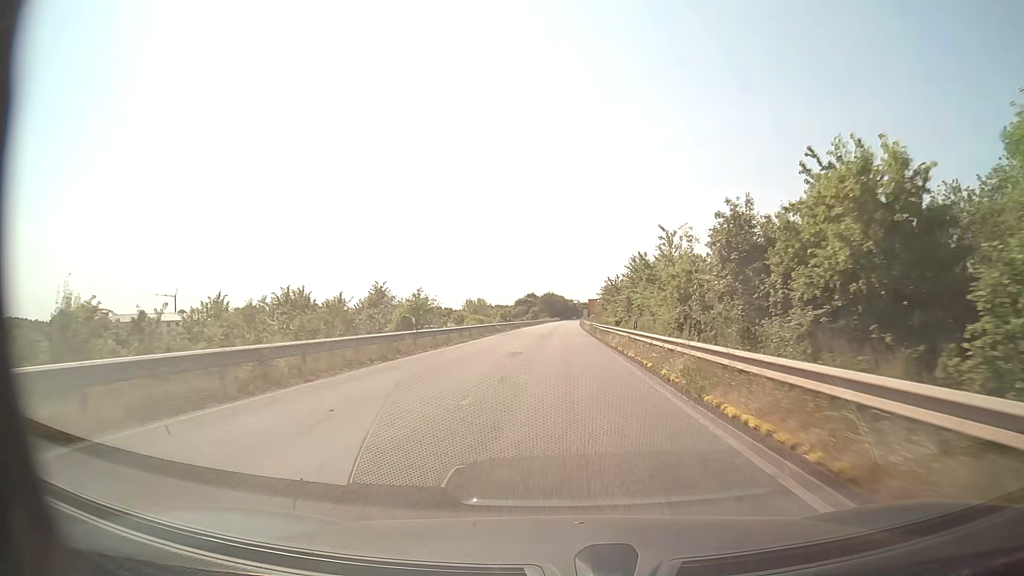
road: secondary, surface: asphalt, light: Day
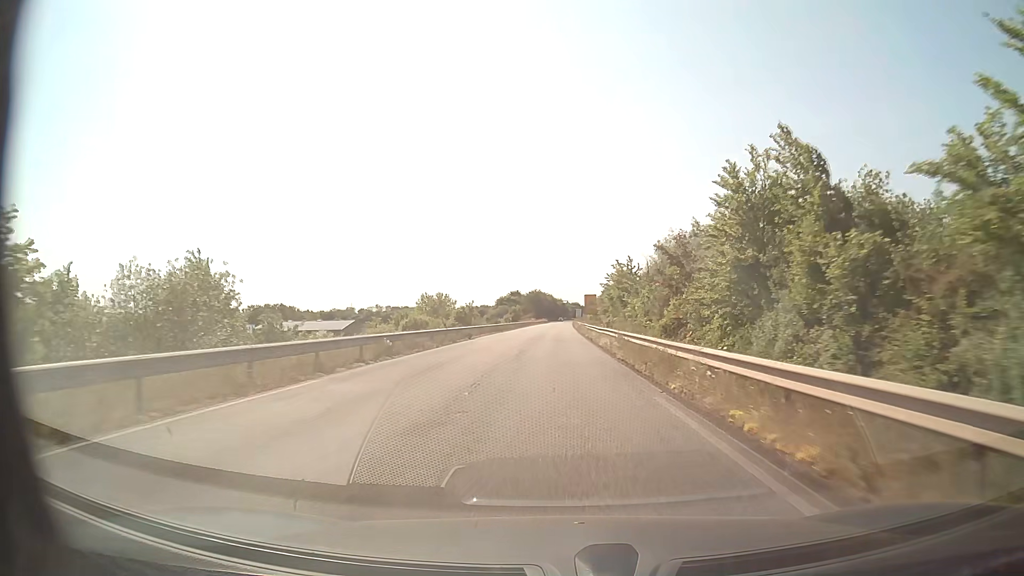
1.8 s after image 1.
(+0.3, +34.5) m; +1°
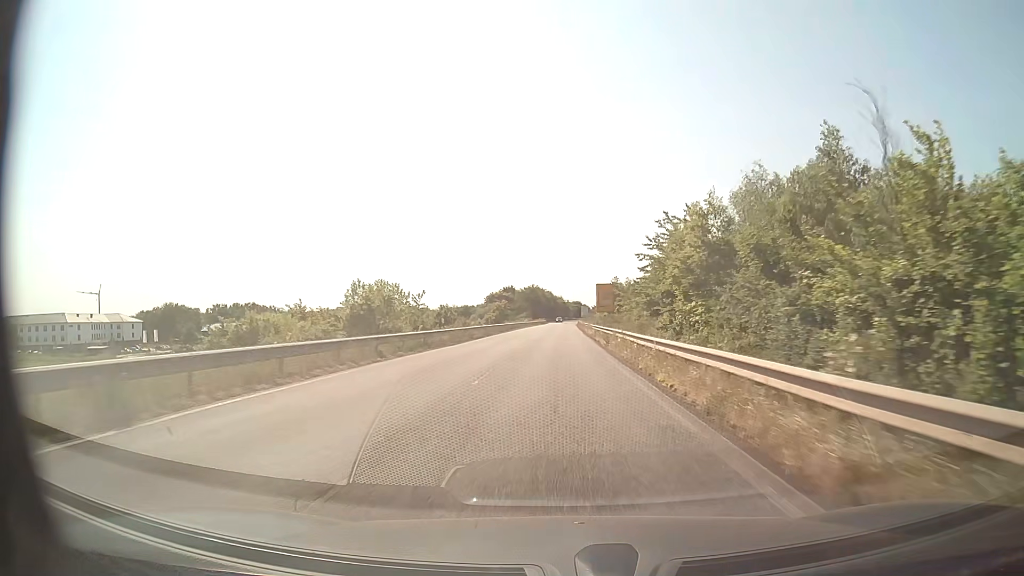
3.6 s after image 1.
(0.0, +34.5) m; 0°
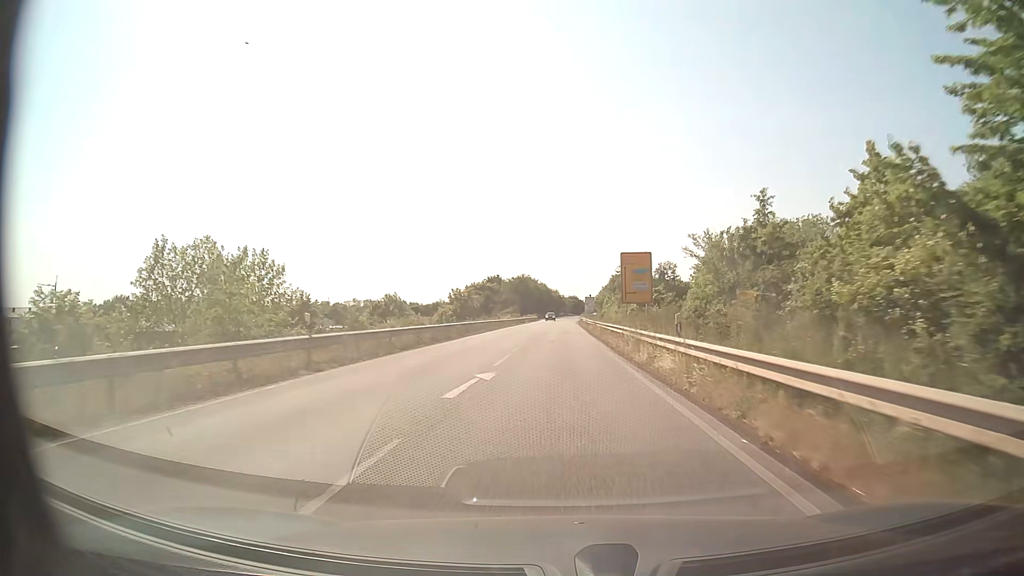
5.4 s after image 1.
(0.0, +34.5) m; 0°
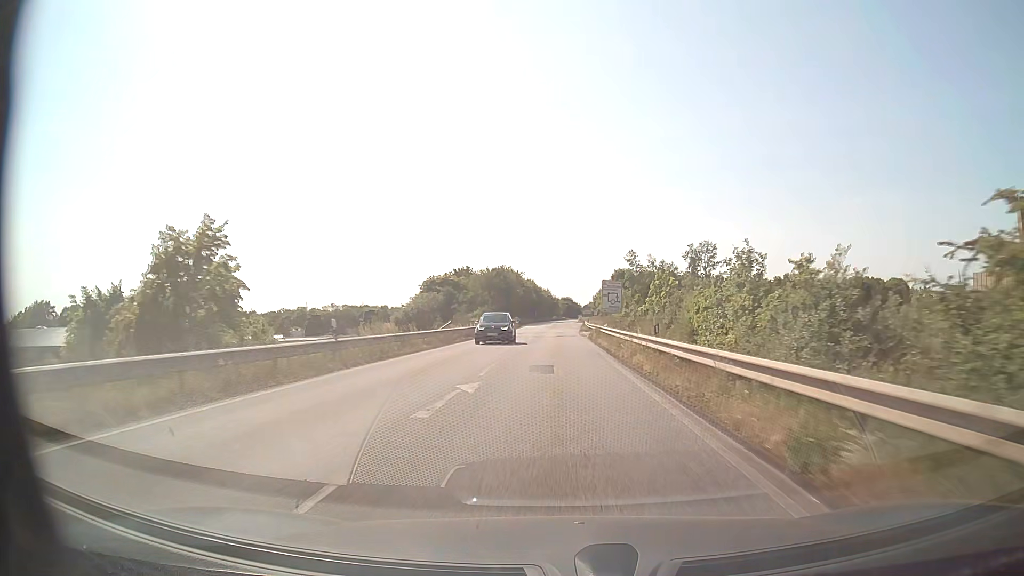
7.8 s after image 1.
(+0.3, +46.0) m; +1°
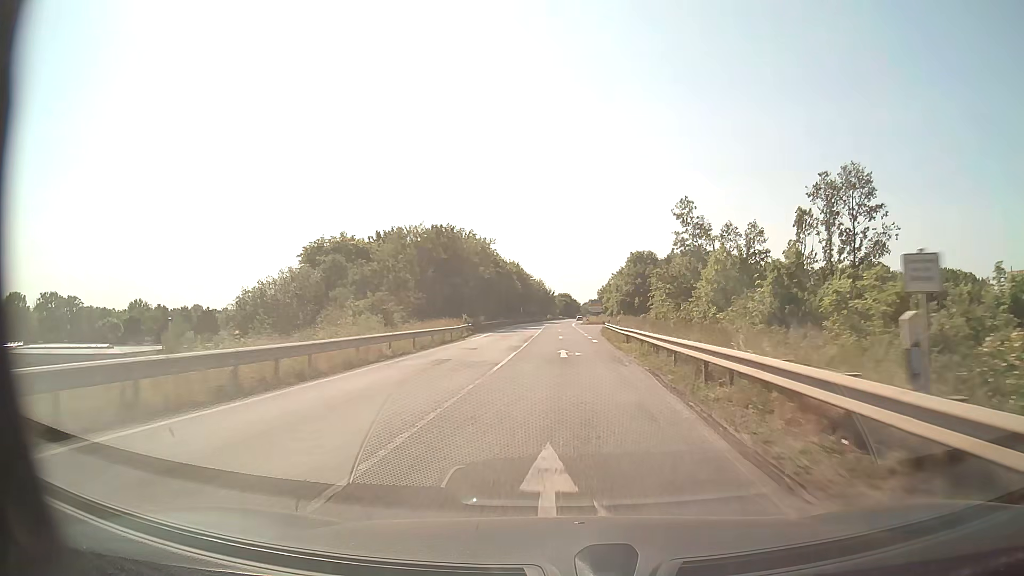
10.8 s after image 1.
(+0.2, +57.5) m; 0°
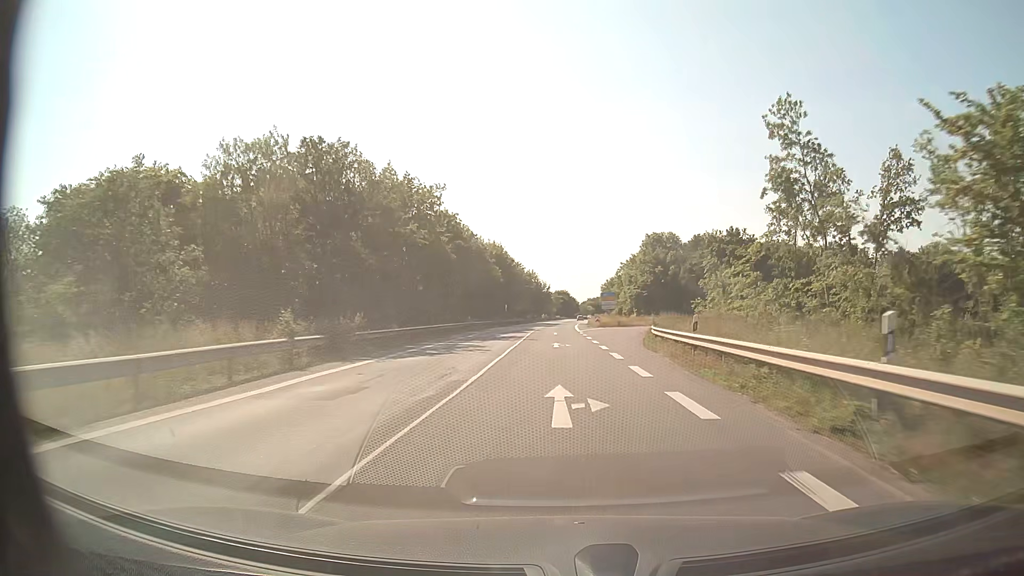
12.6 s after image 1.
(0.0, +34.5) m; 0°
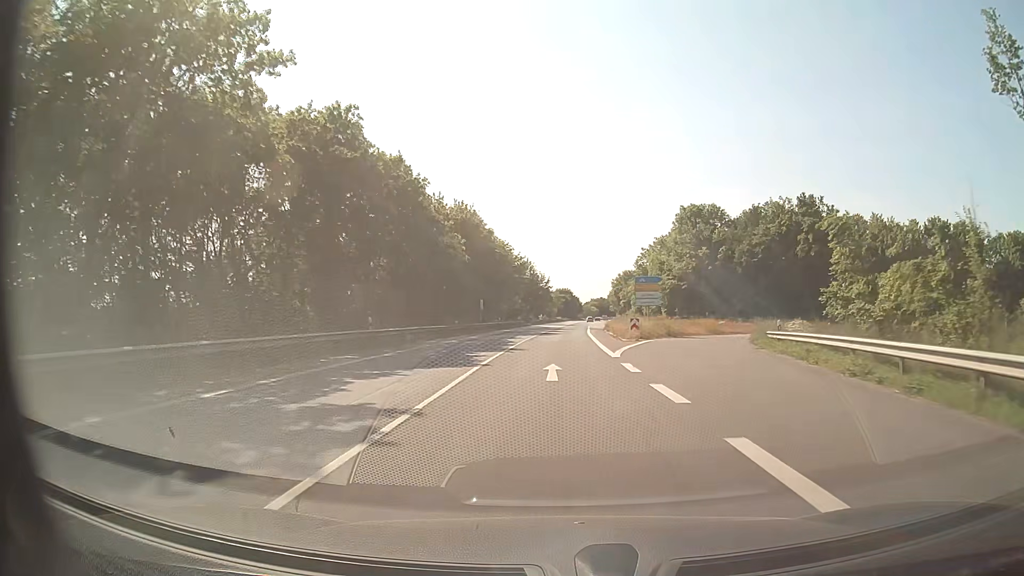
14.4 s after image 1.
(-0.1, +34.5) m; 0°
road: primary_link
(0, +10) (0, +20) (0, +30) (0, +40) (+1, +50) (+1, +60) (+1, +70) (+2, +80) (+2, +90) (+3, +100) m
